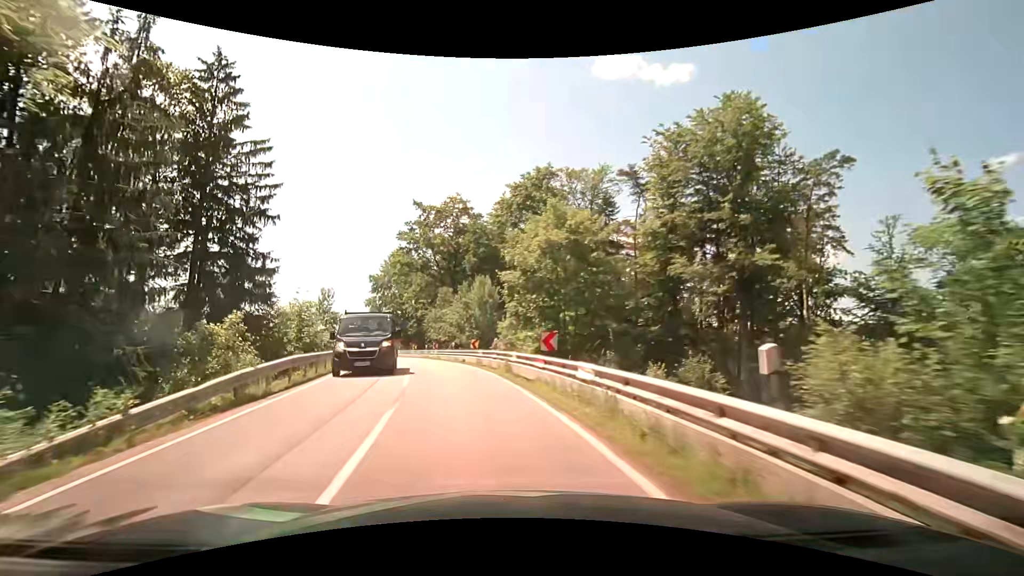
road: secondary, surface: asphalt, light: Day
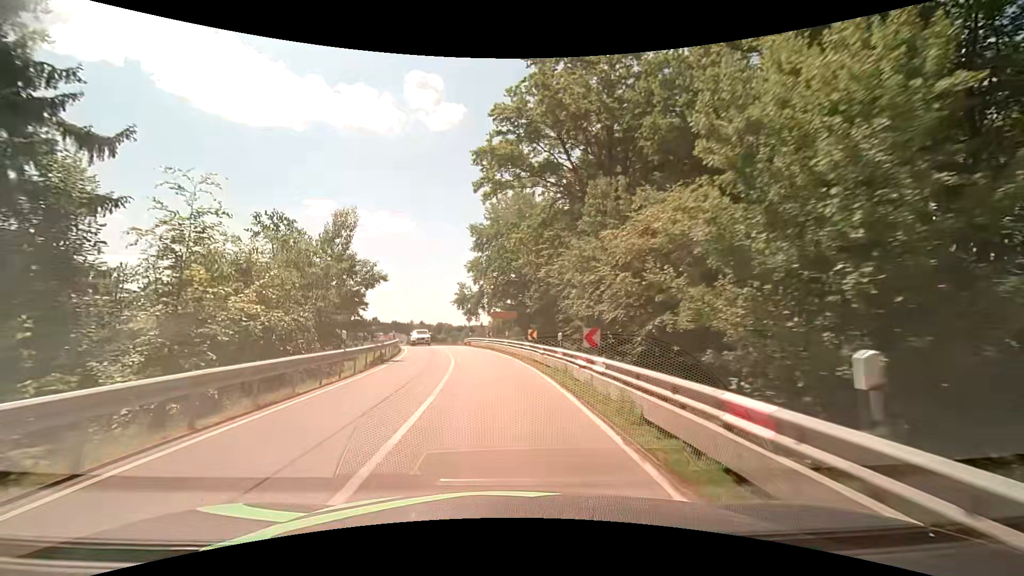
(-5.4, +31.9) m; -15°
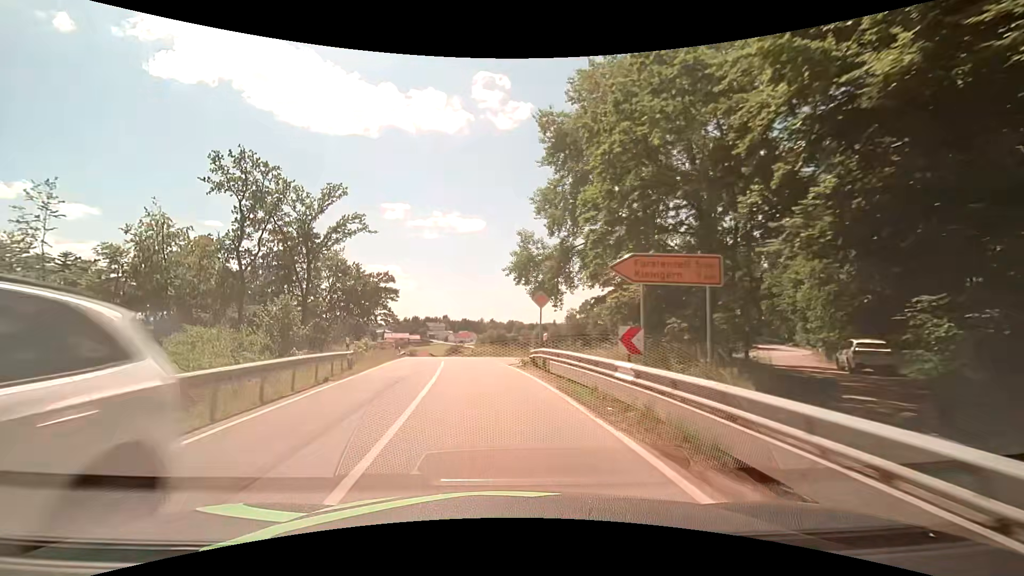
(-2.4, +31.5) m; -9°
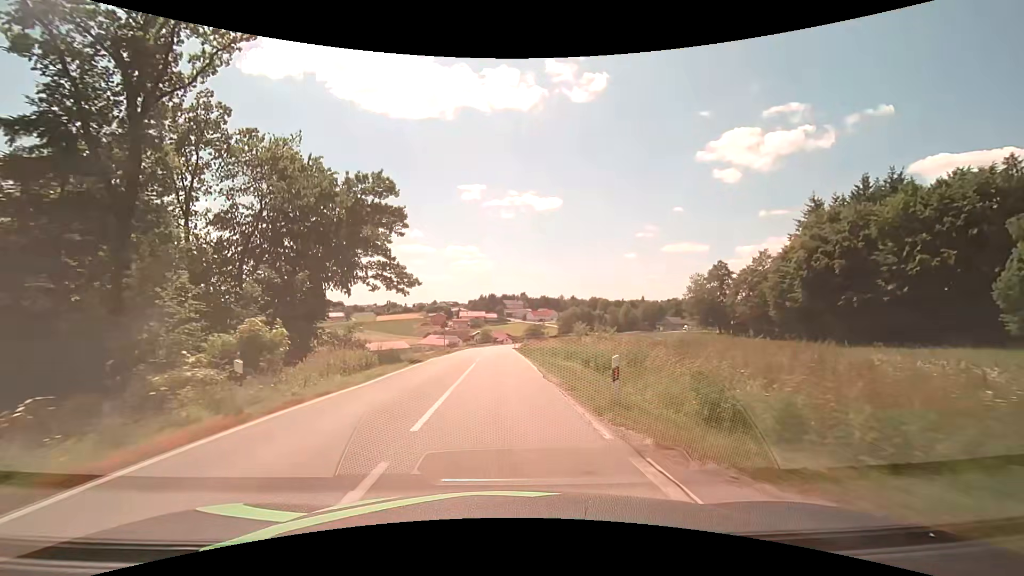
(-3.6, +39.5) m; -9°
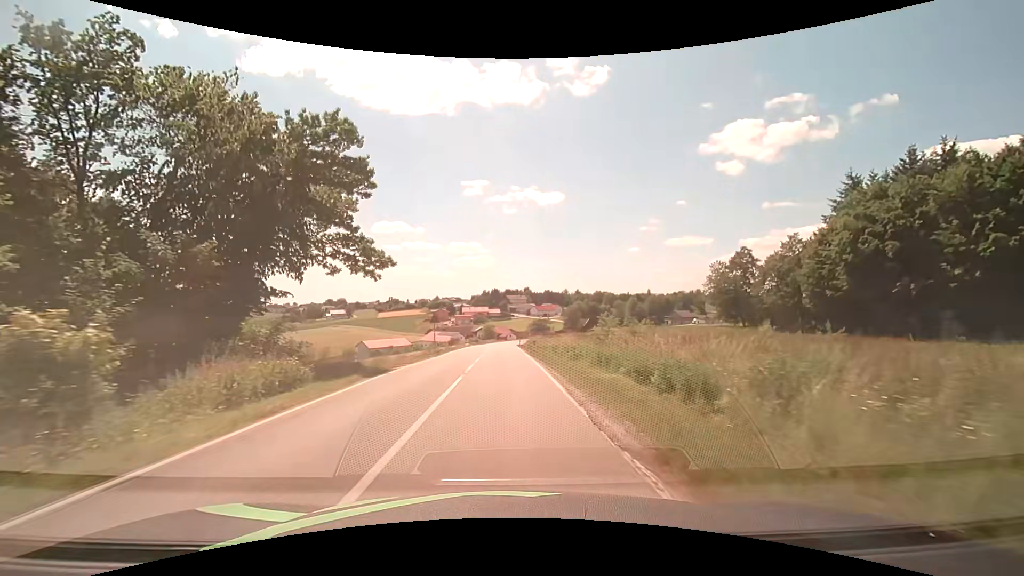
(0.0, +8.6) m; 0°
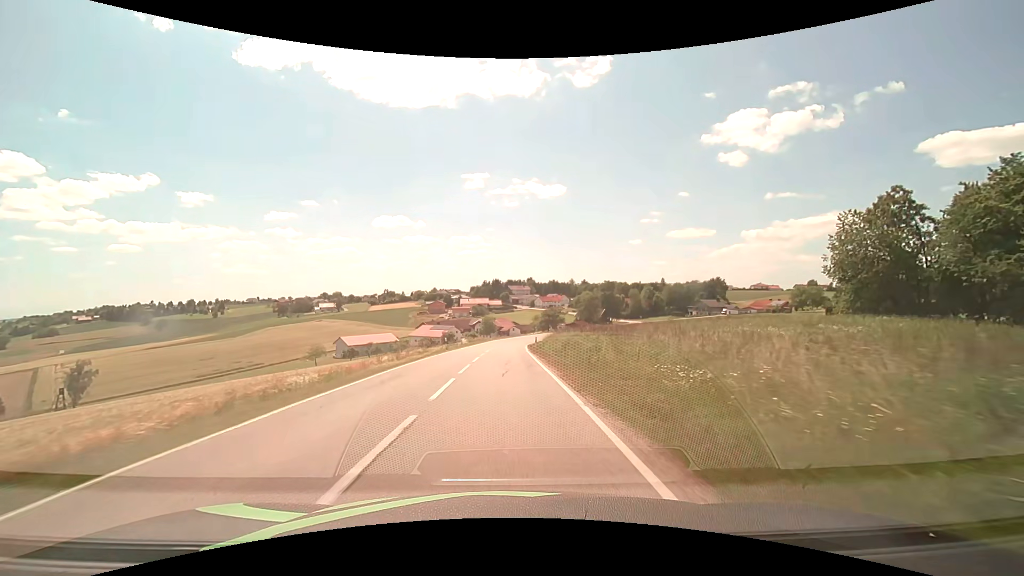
(-0.3, +36.4) m; -1°
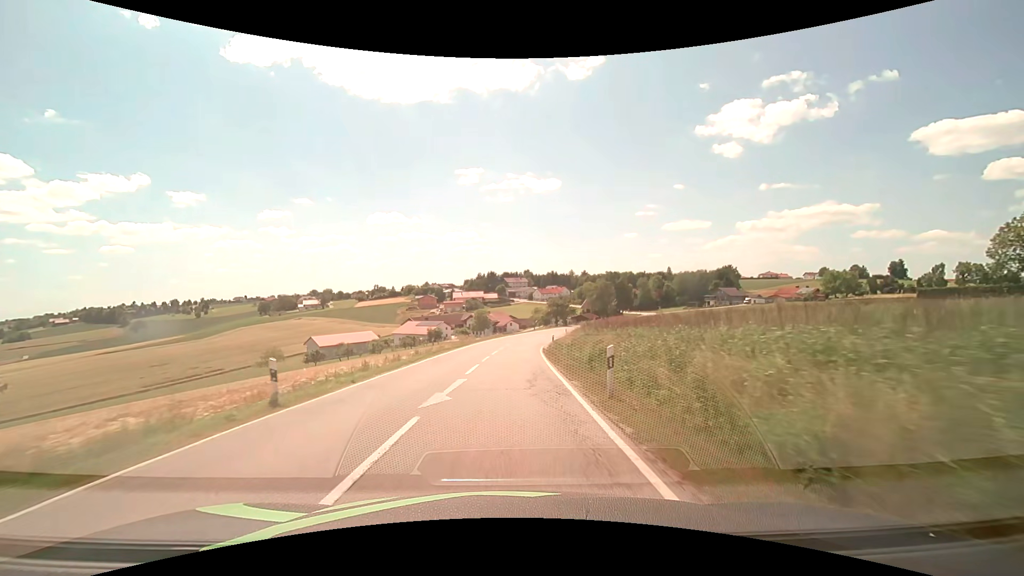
(+0.1, +28.1) m; +1°
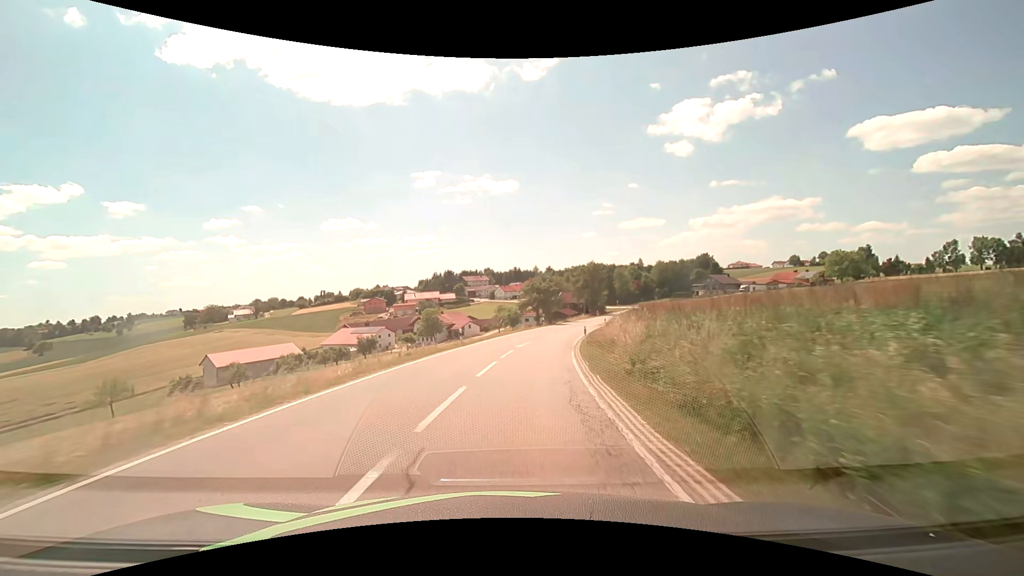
(+1.1, +37.3) m; +4°
(0, +10) (+1, +20) (+2, +30) (+4, +40) (+6, +49) (+9, +59) (+12, +69) (+15, +78) (+19, +87) (+22, +97) m
